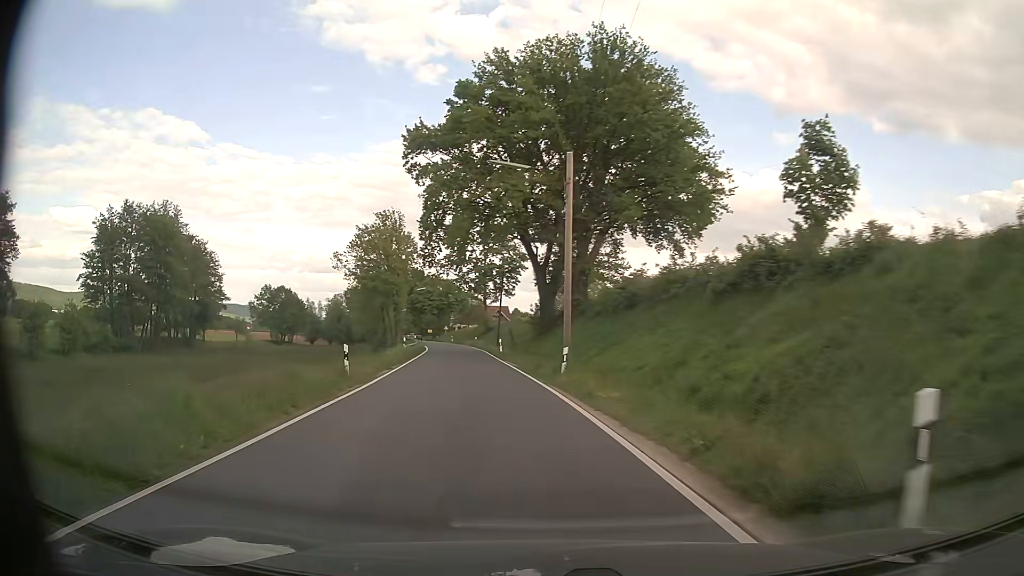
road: tertiary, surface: asphalt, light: Day
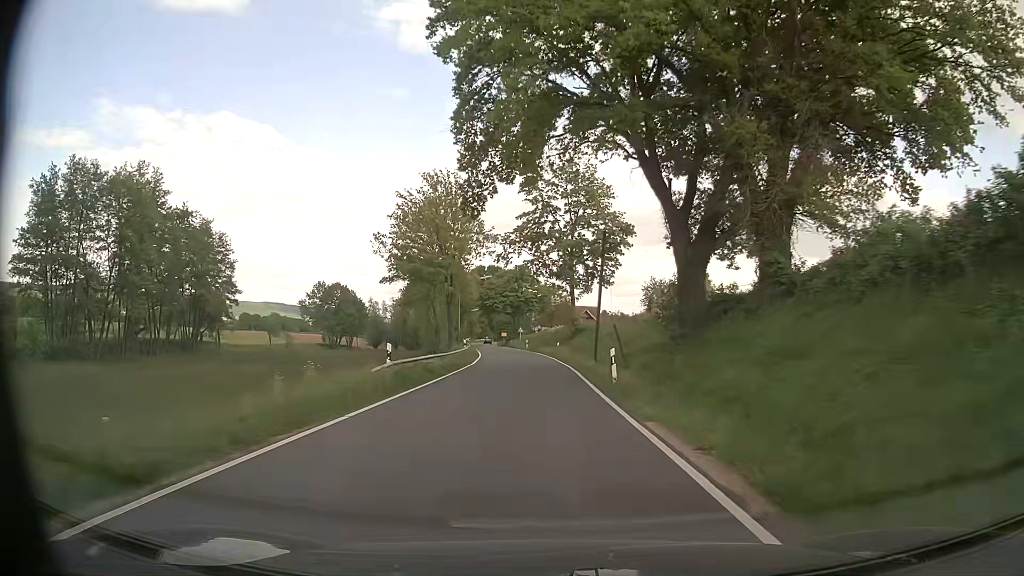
(-2.6, +25.4) m; -8°
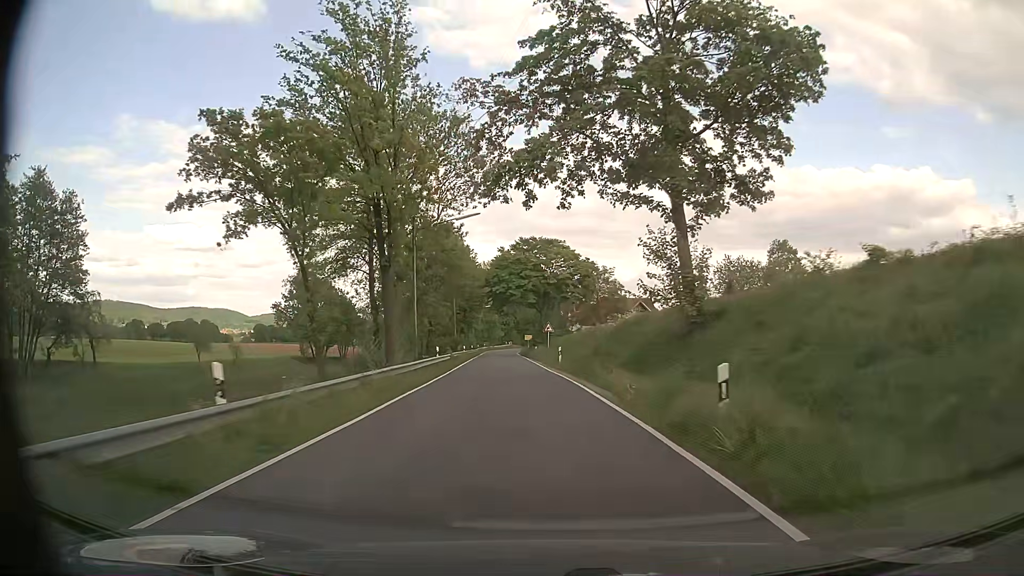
(-0.8, +39.4) m; -3°
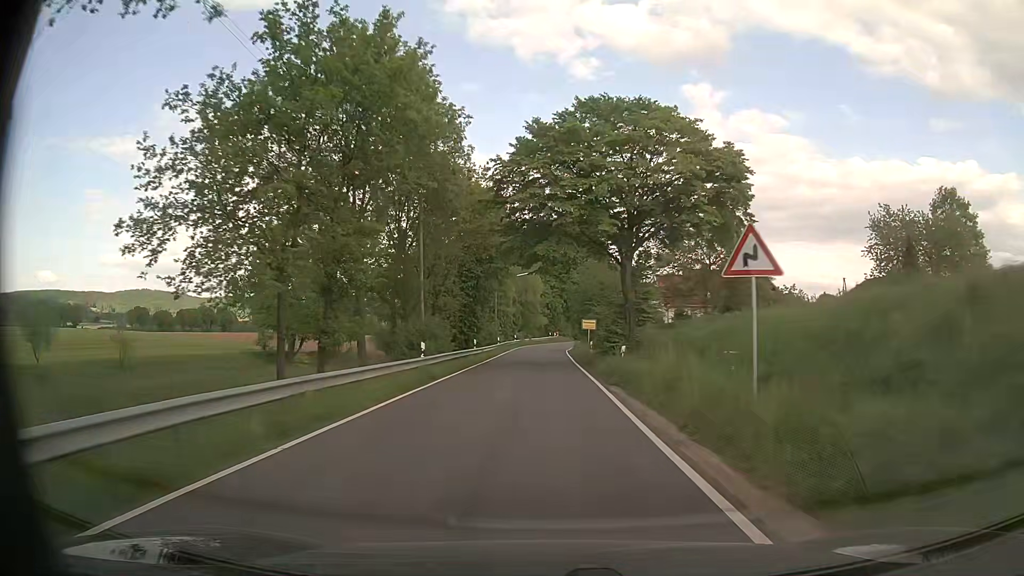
(-2.1, +41.4) m; -4°
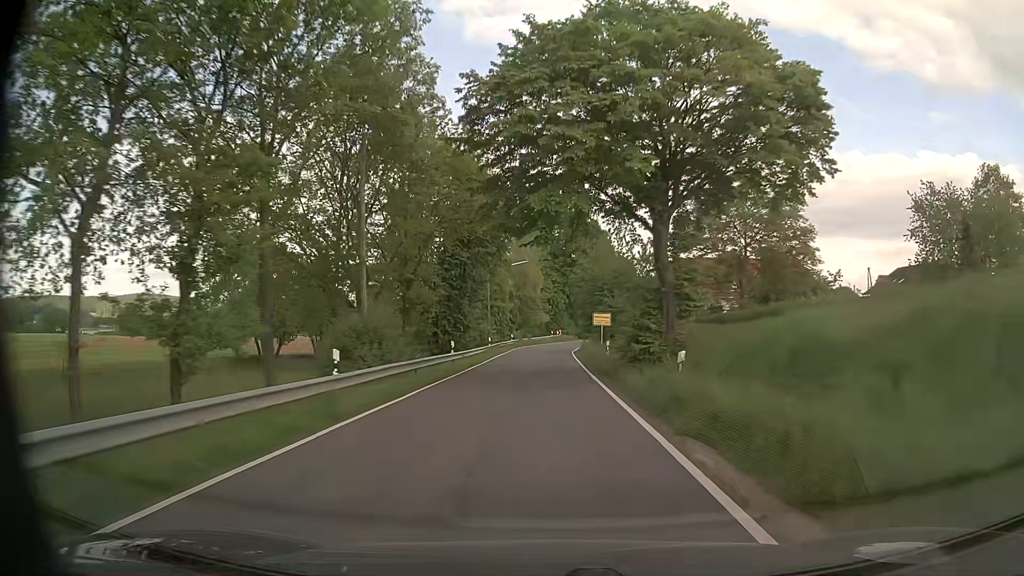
(0.0, +9.8) m; 0°
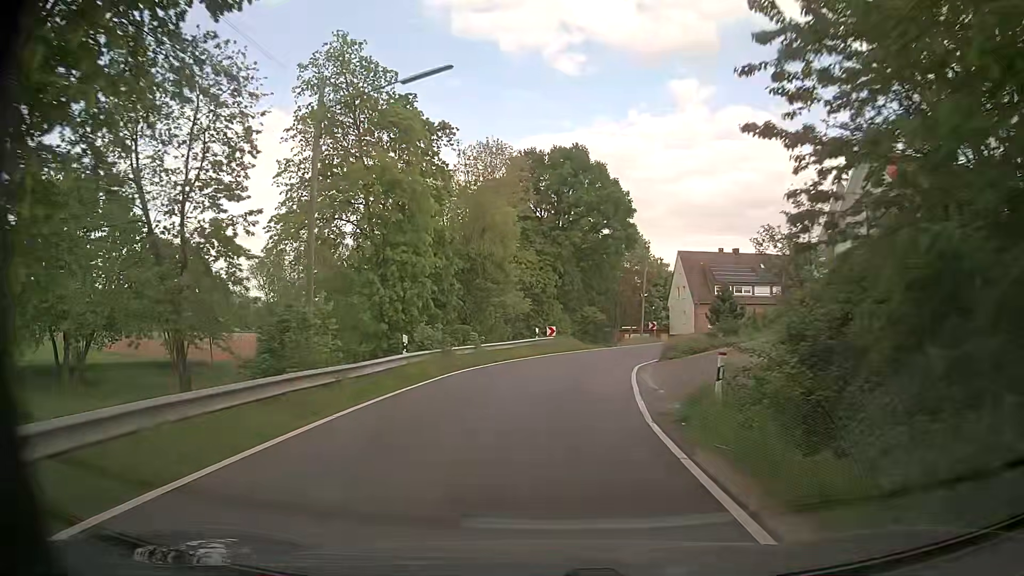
(0.0, +42.4) m; +2°
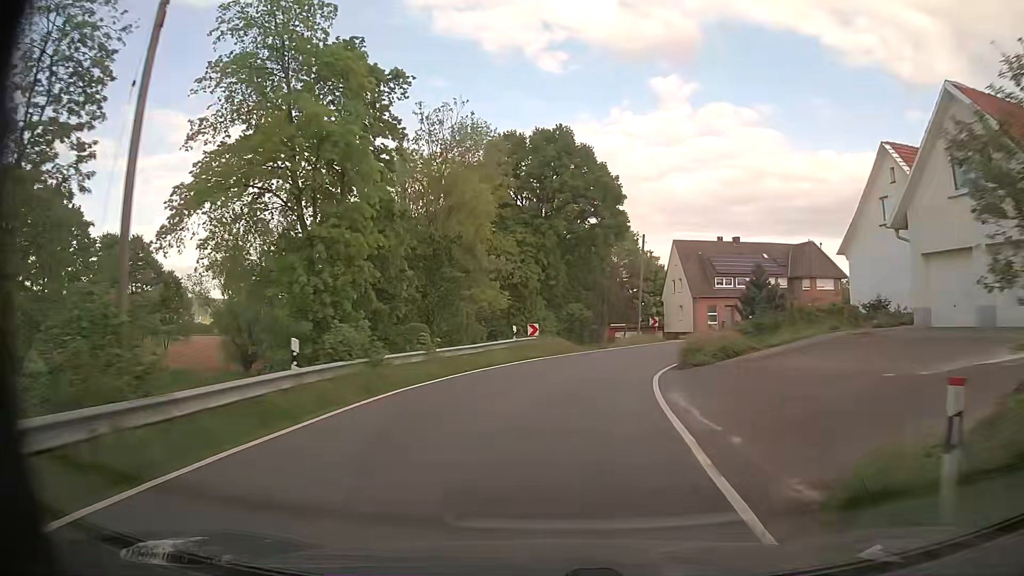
(0.0, +7.1) m; +1°
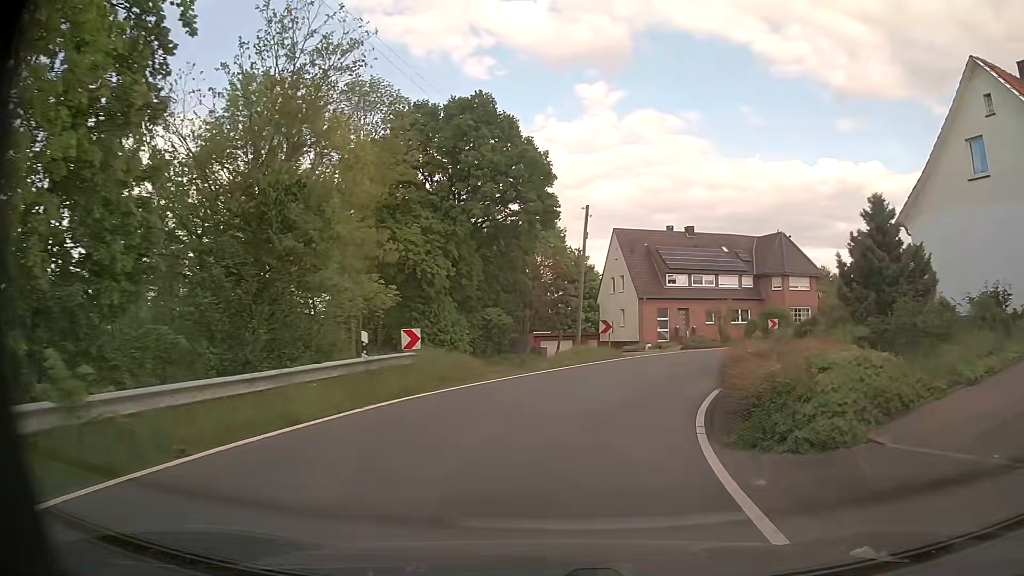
(+0.6, +12.8) m; +6°
